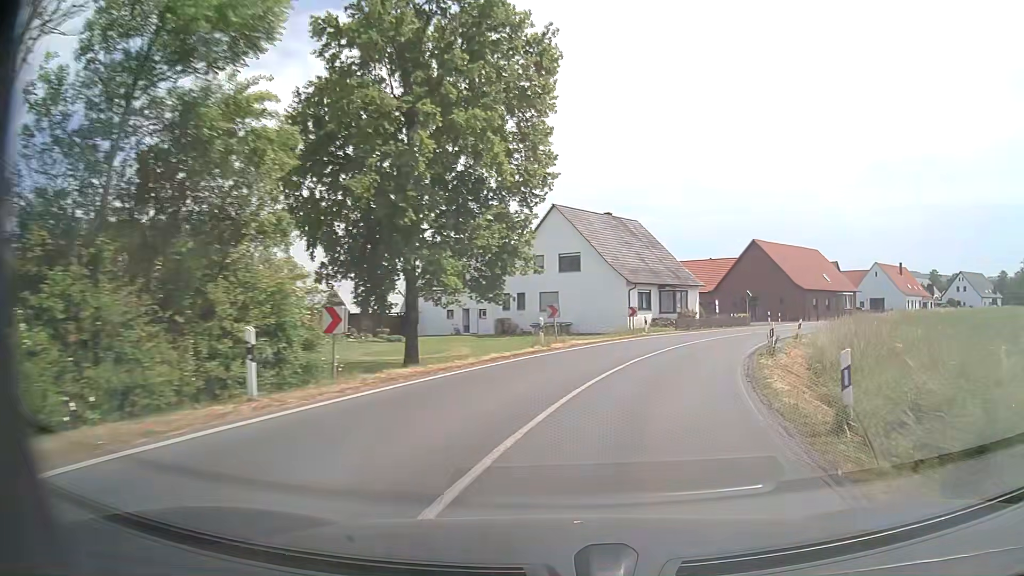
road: secondary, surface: asphalt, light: Day
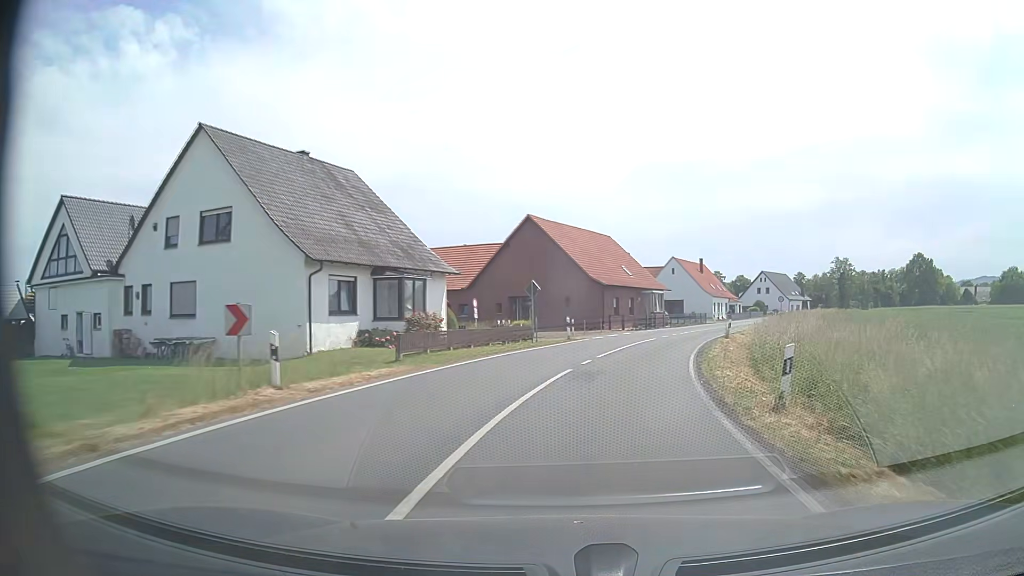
(+4.6, +23.0) m; +21°
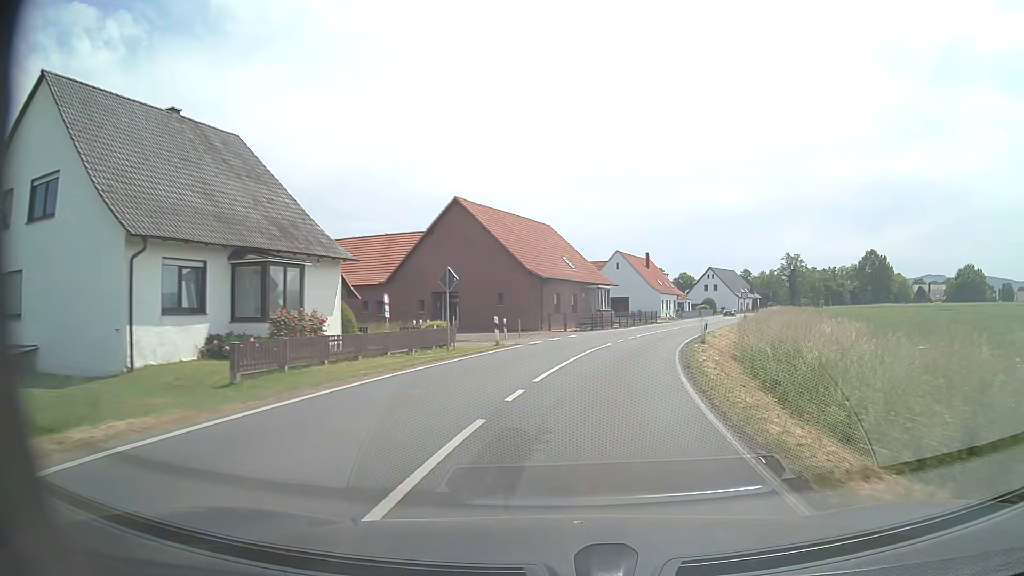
(+0.4, +7.9) m; +5°
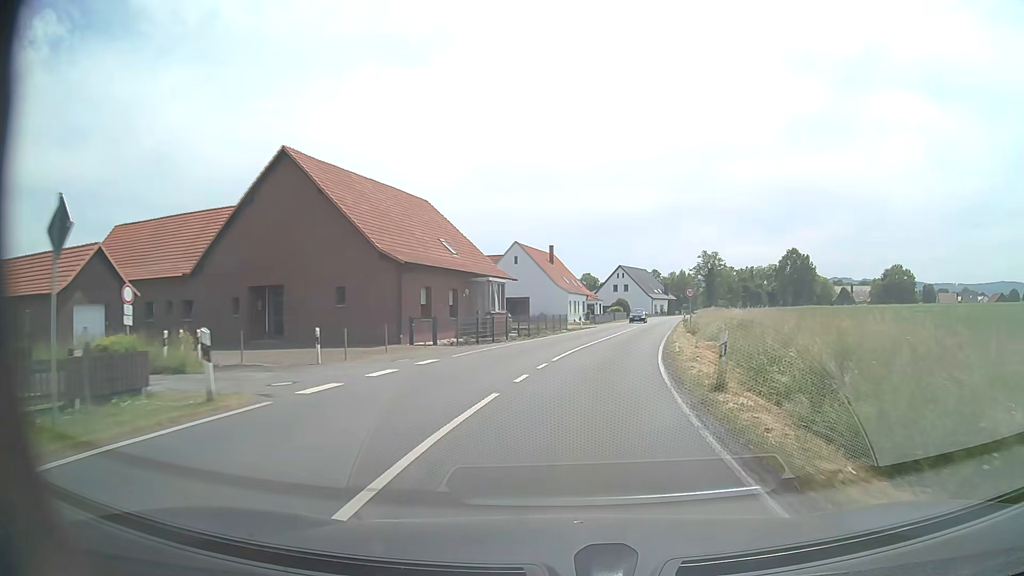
(+1.3, +15.8) m; +9°
(0, +10) (+2, +20) (+3, +30) (+5, +40) (+7, +49) (+9, +59) (+11, +69) (+13, +79) (+16, +88) (+18, +98) m
